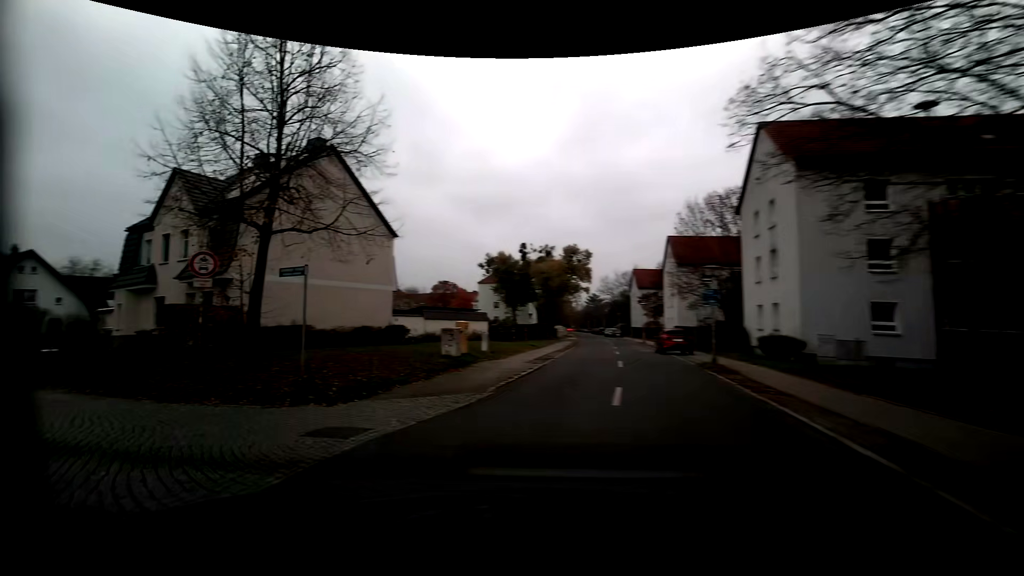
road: residential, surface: asphalt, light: Day
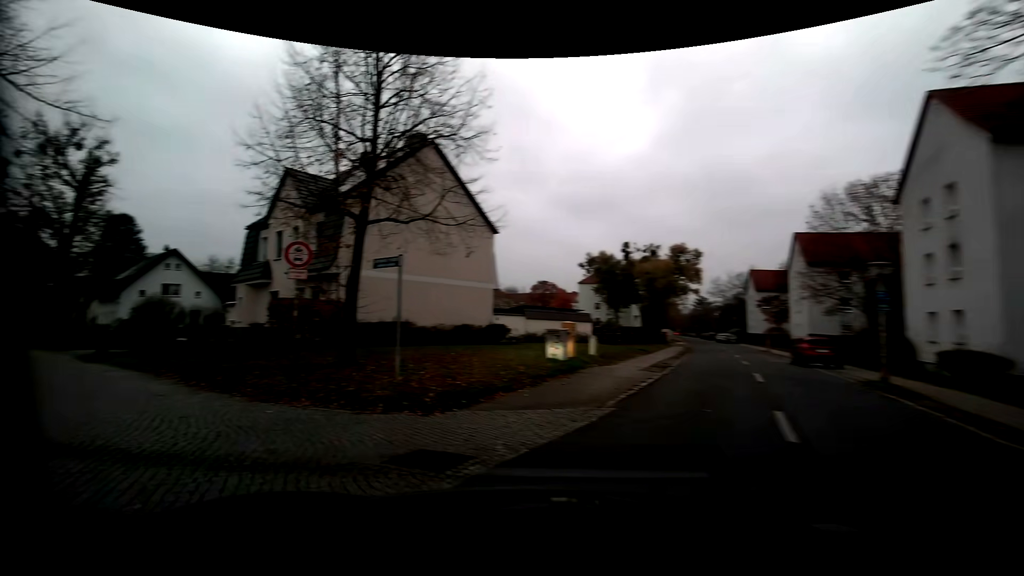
(-0.2, +1.7) m; -12°
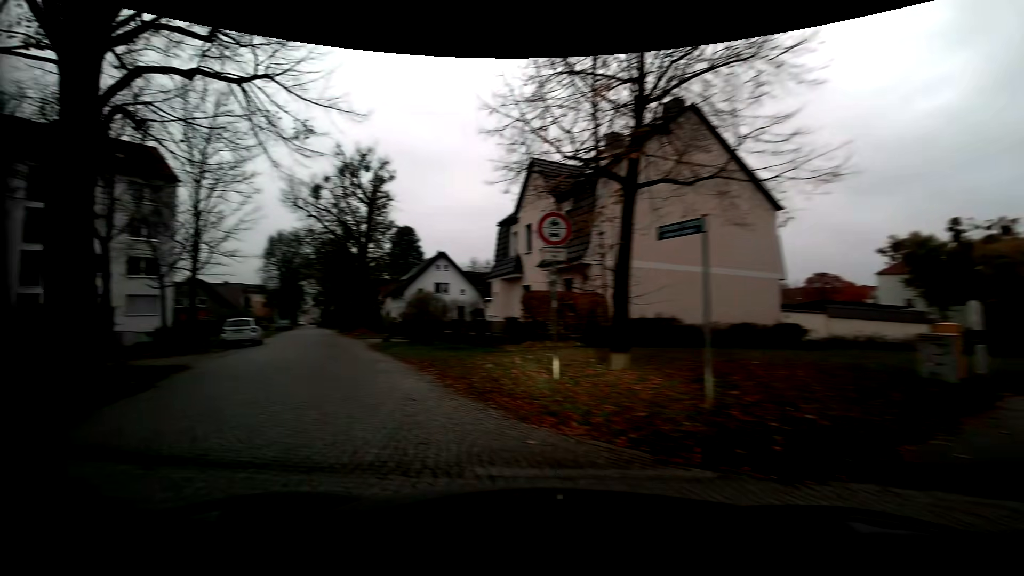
(-0.7, +3.2) m; -26°
